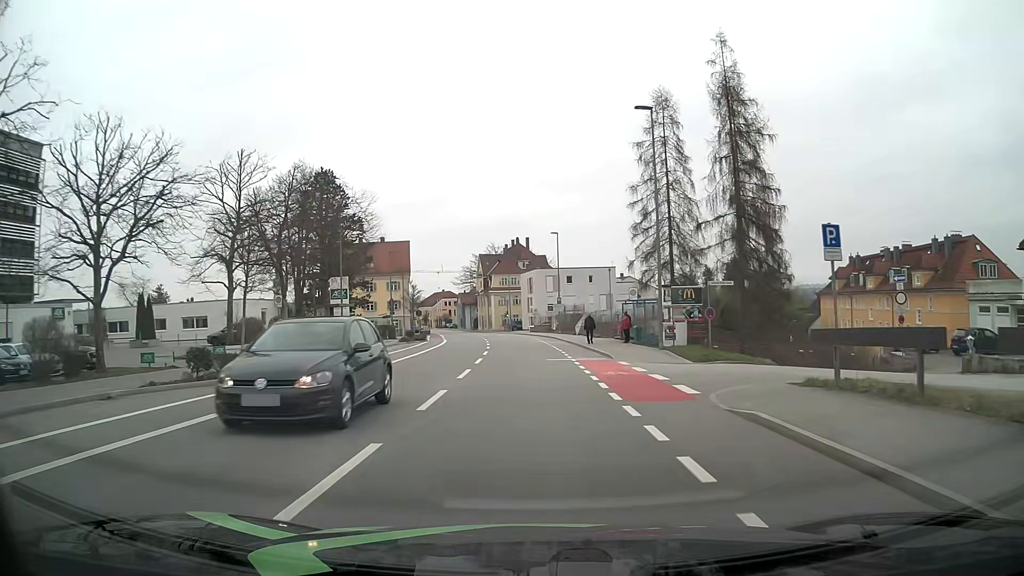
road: tertiary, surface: asphalt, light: Day
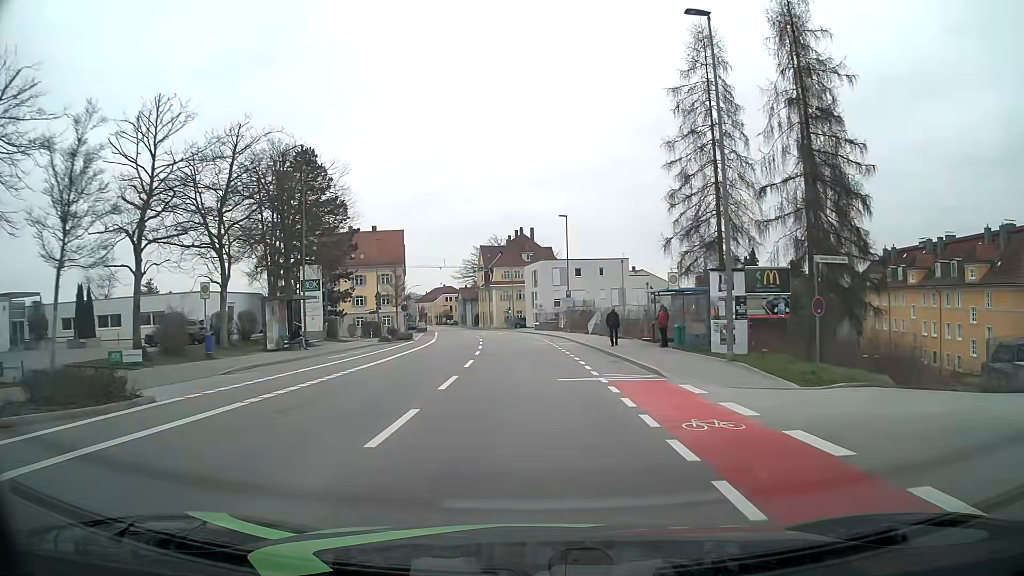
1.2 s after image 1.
(-0.1, +9.3) m; -1°
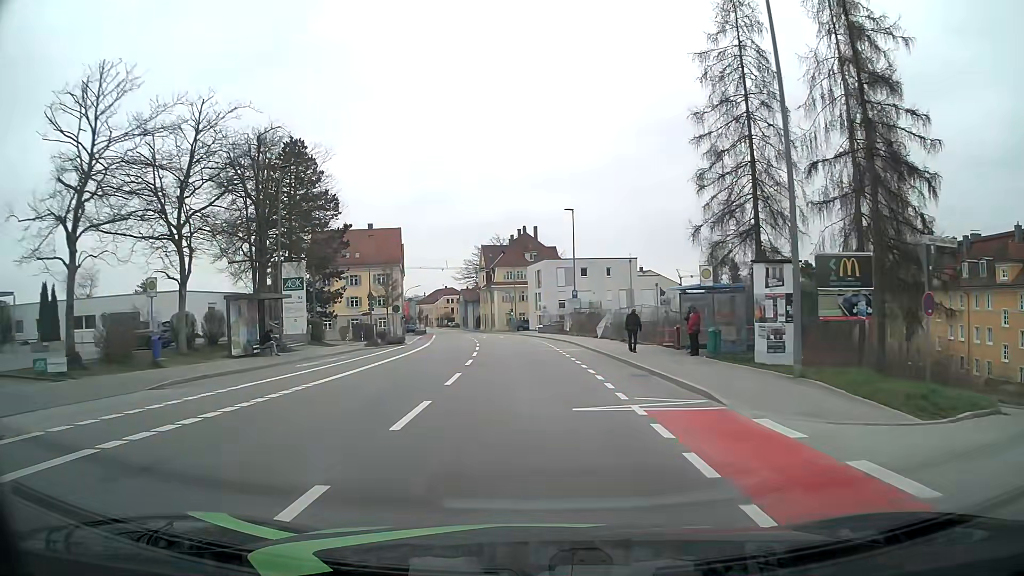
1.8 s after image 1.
(0.0, +4.7) m; 0°
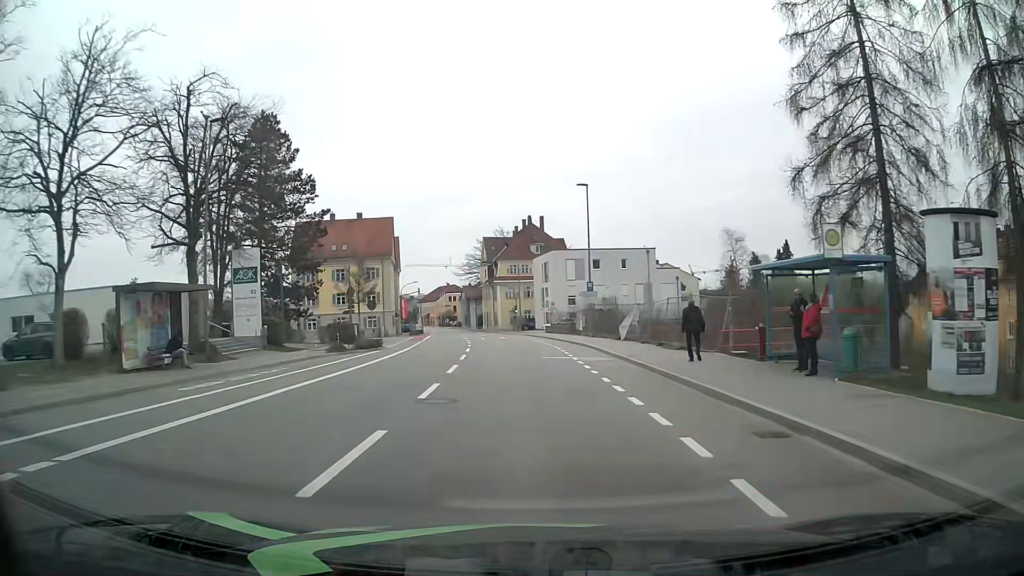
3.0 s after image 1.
(-0.1, +9.4) m; -1°
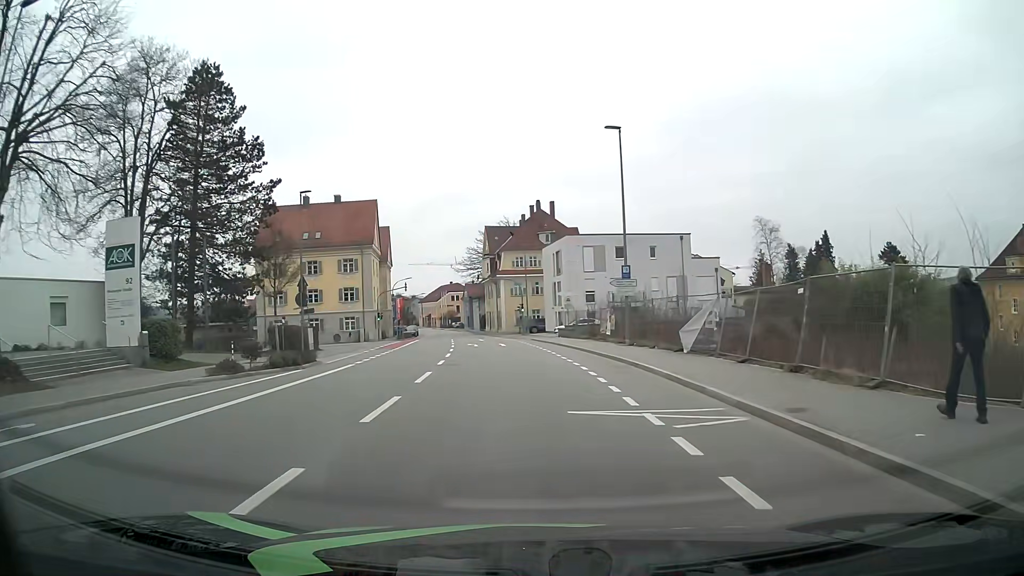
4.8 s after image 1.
(-0.1, +14.0) m; -1°
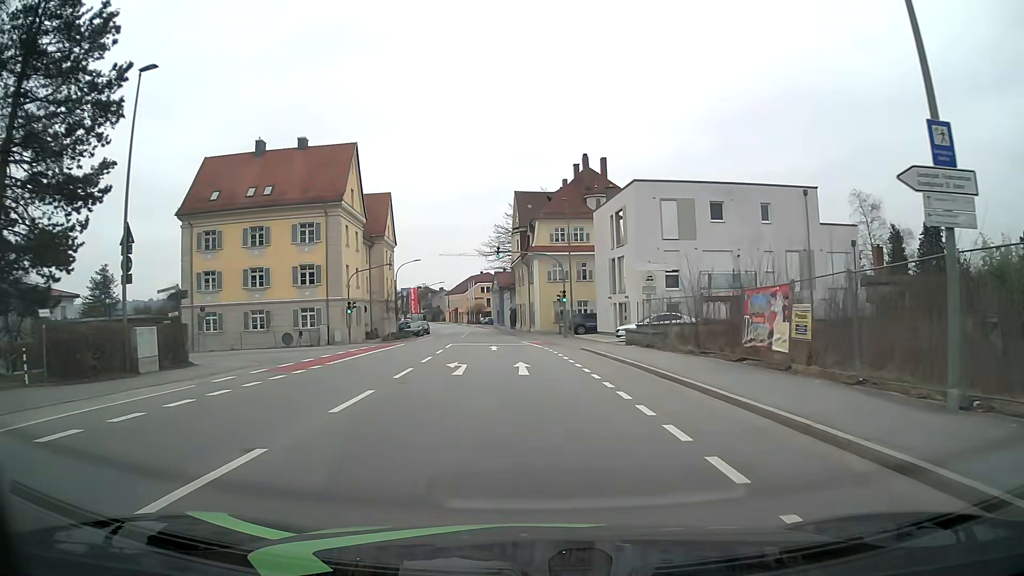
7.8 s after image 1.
(-0.5, +23.3) m; -3°
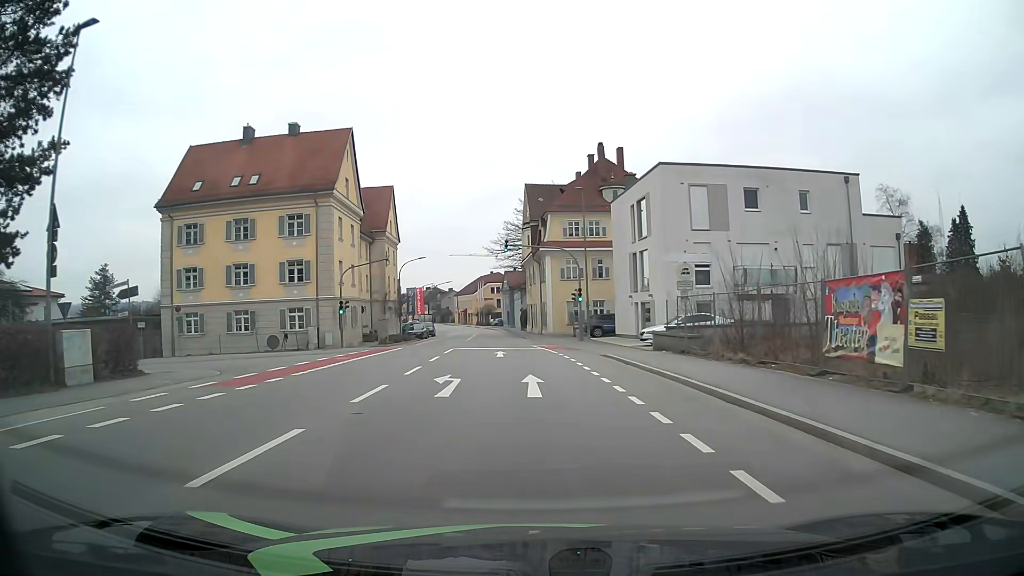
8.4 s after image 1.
(0.0, +4.7) m; -1°
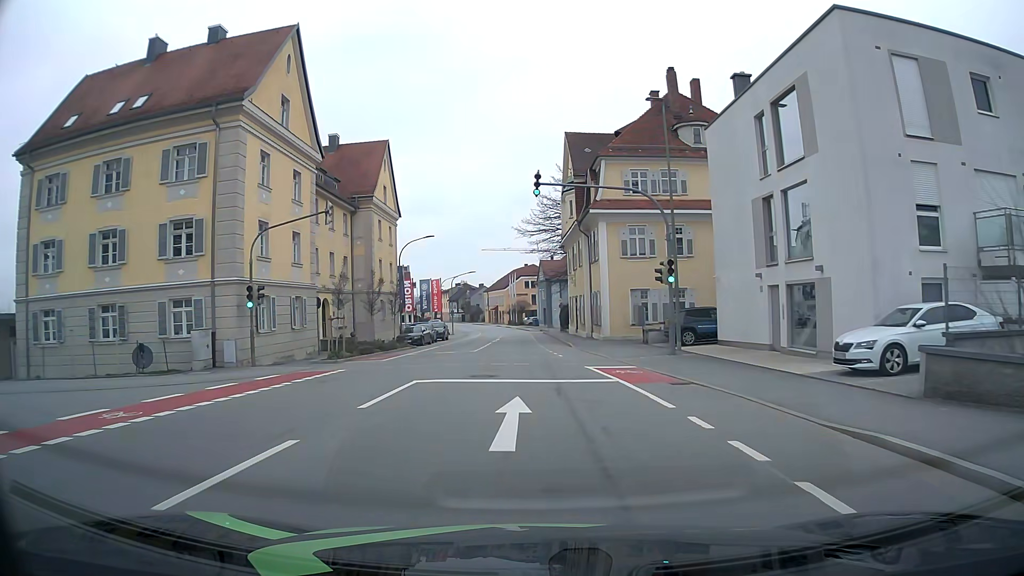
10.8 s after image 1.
(-0.4, +18.8) m; -3°
(0, +10) (0, +20) (-1, +30) (-1, +40) (-1, +50) (-1, +60) (-2, +70) (-2, +80) (-3, +90) (-4, +100) m
